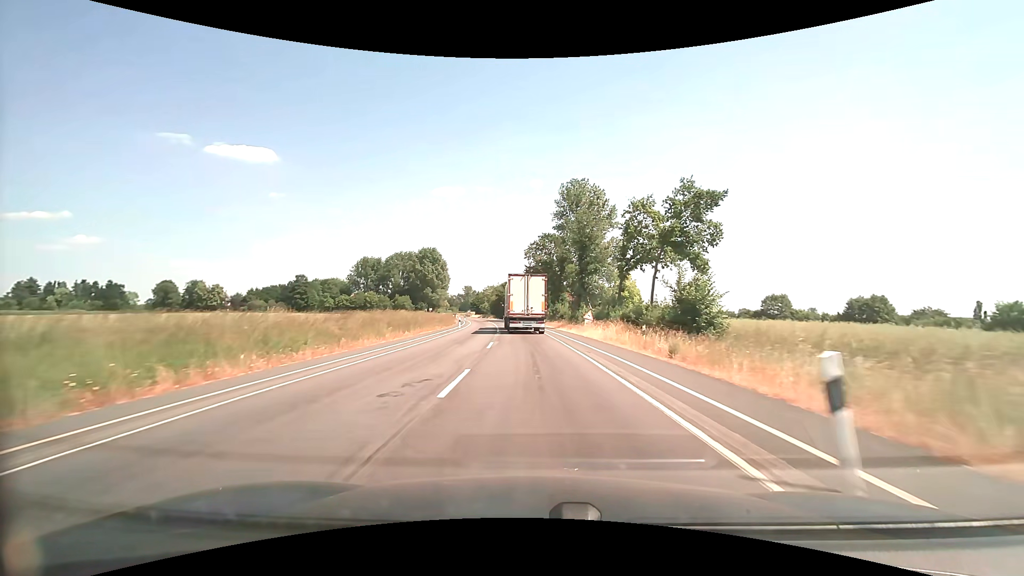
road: secondary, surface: asphalt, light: Day
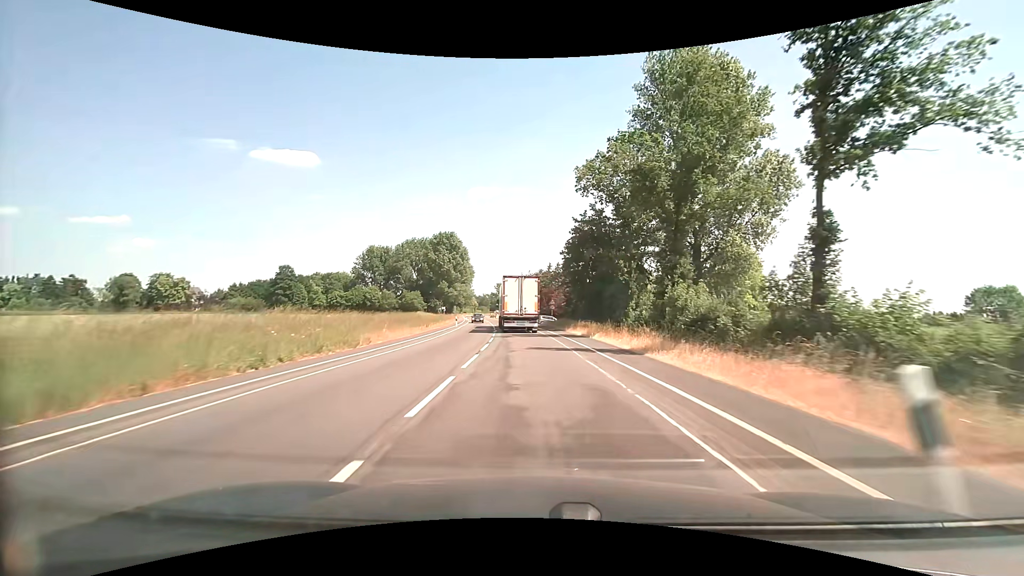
(-2.0, +49.9) m; -4°
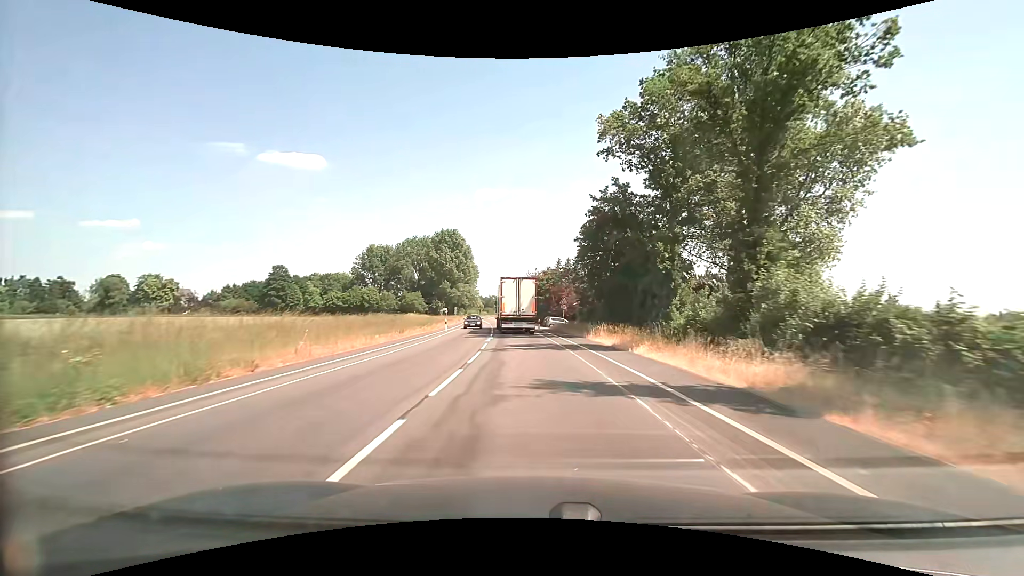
(-0.1, +10.2) m; -1°
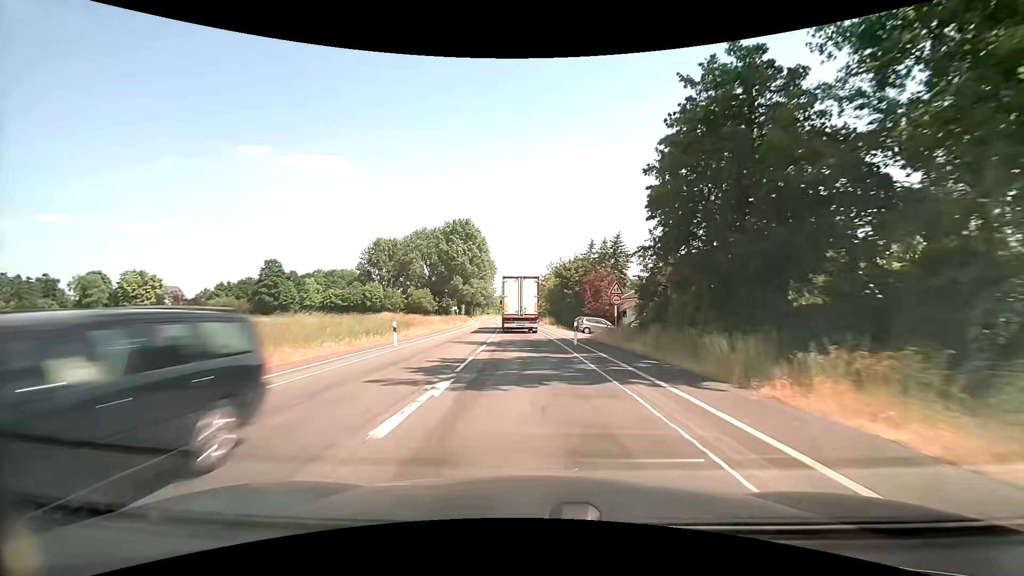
(-0.4, +20.8) m; -3°
(0, +10) (0, +20) (-1, +30) (-2, +40) (-2, +50) (-3, +60) (-3, +70) (-4, +80) (-5, +90) (-6, +100) m
